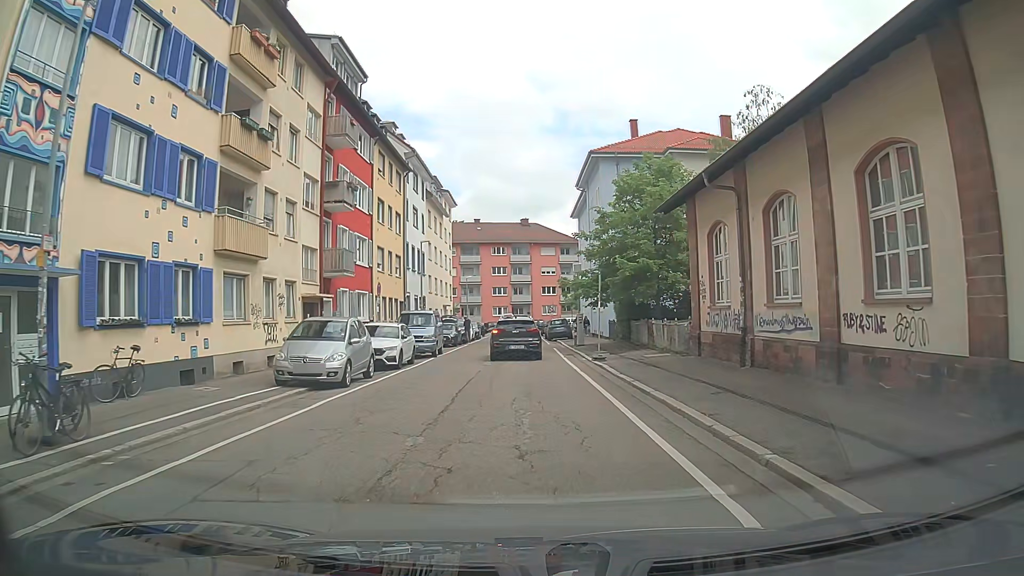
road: residential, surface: asphalt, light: Day
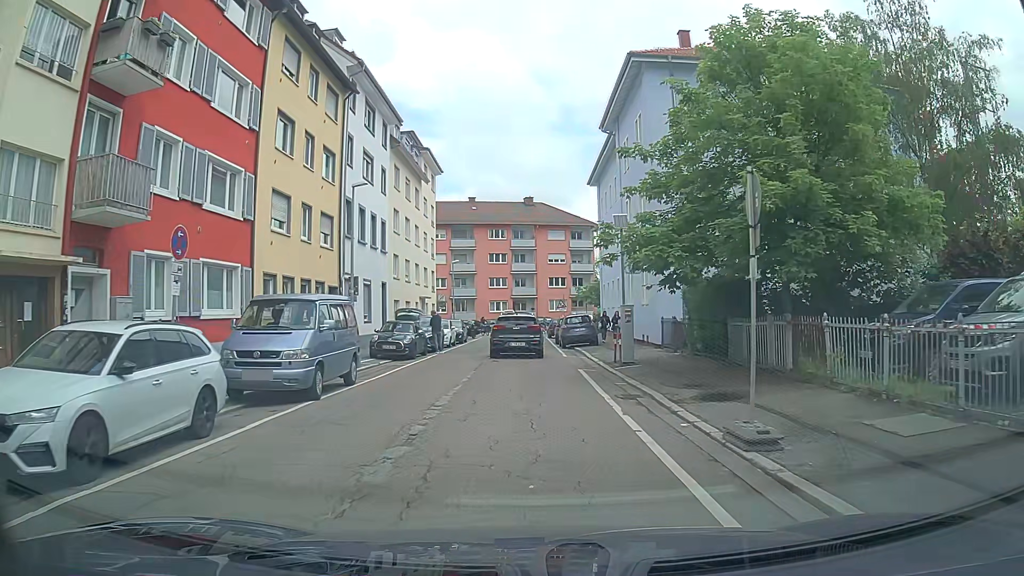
(0.0, +16.1) m; 0°
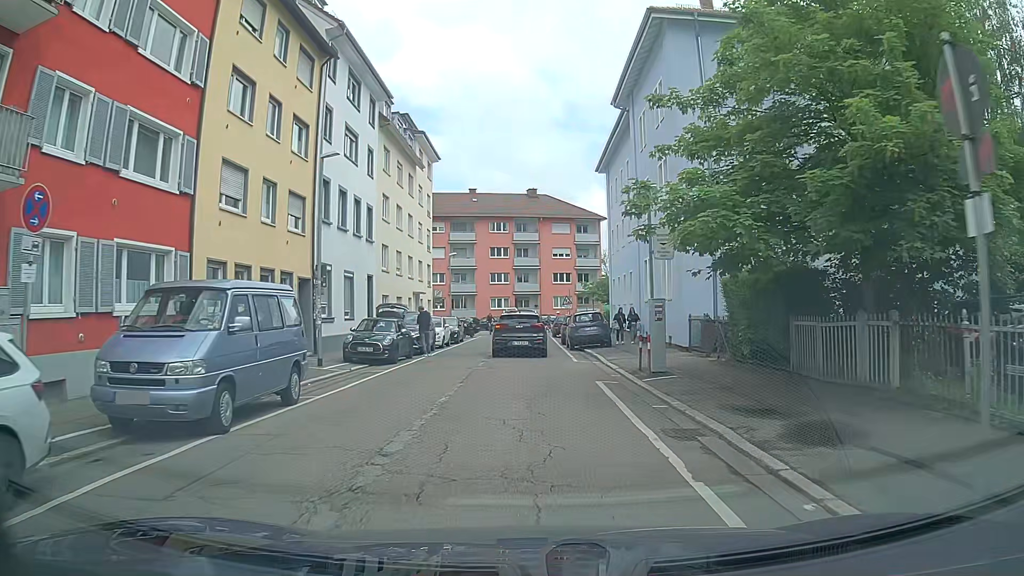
(0.0, +4.1) m; 0°
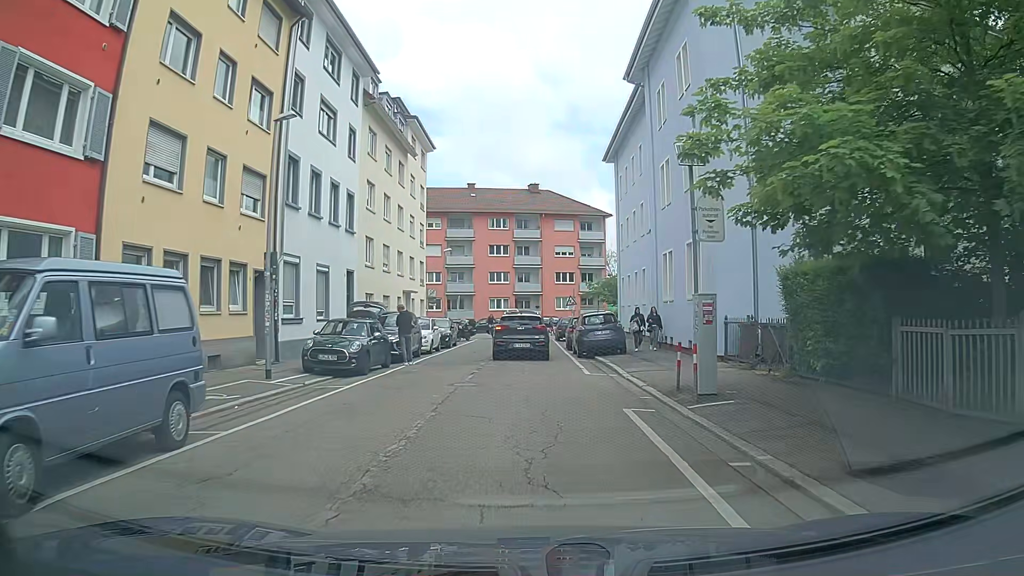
(0.0, +4.0) m; -1°
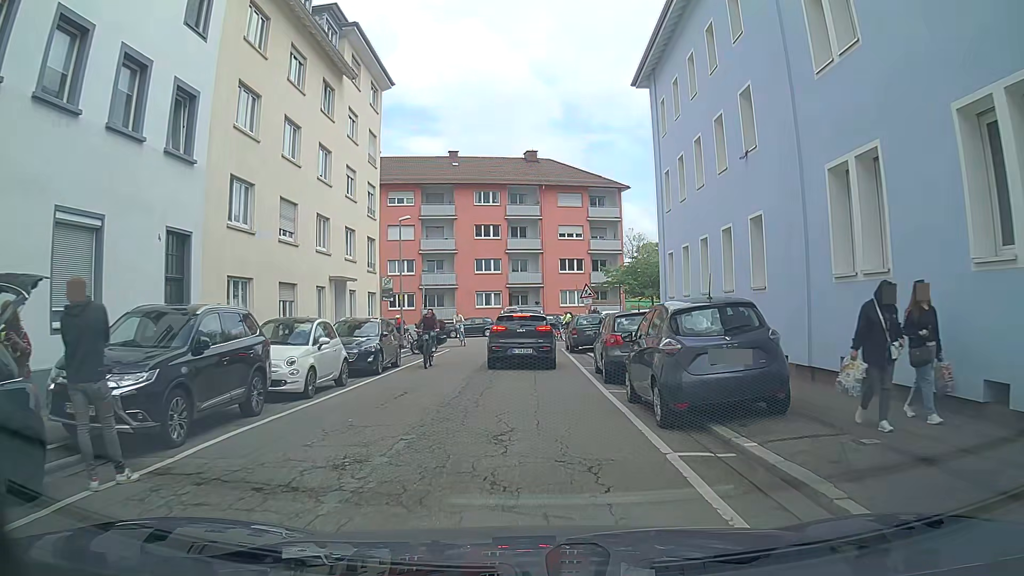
(+0.1, +15.2) m; -1°
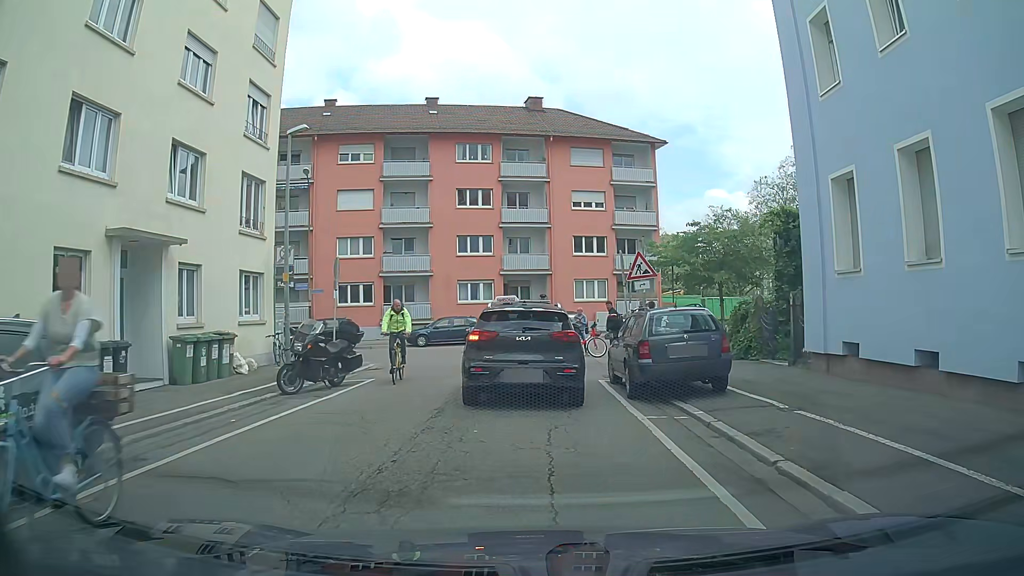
(+0.2, +15.3) m; 0°
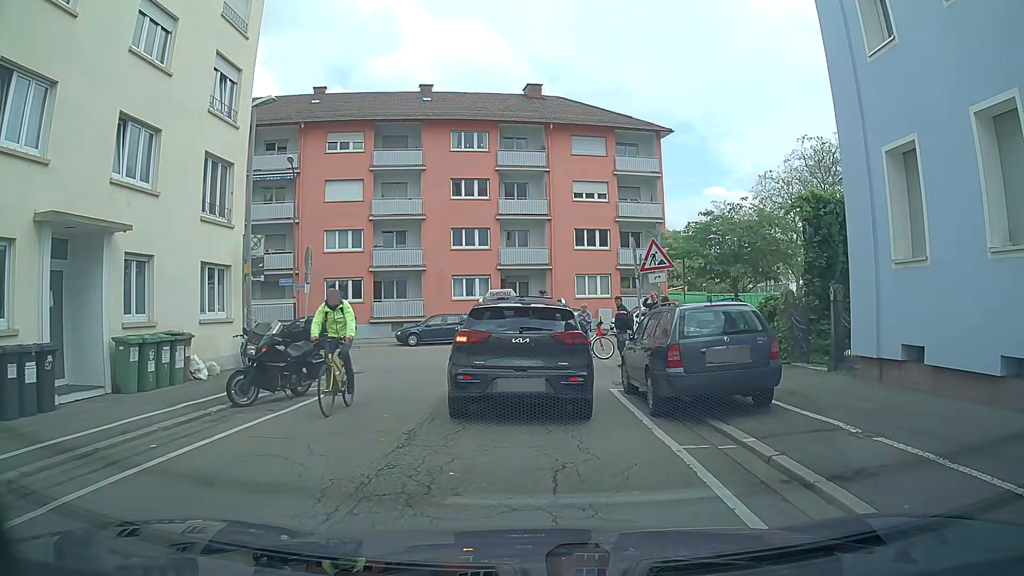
(0.0, +2.2) m; +1°
